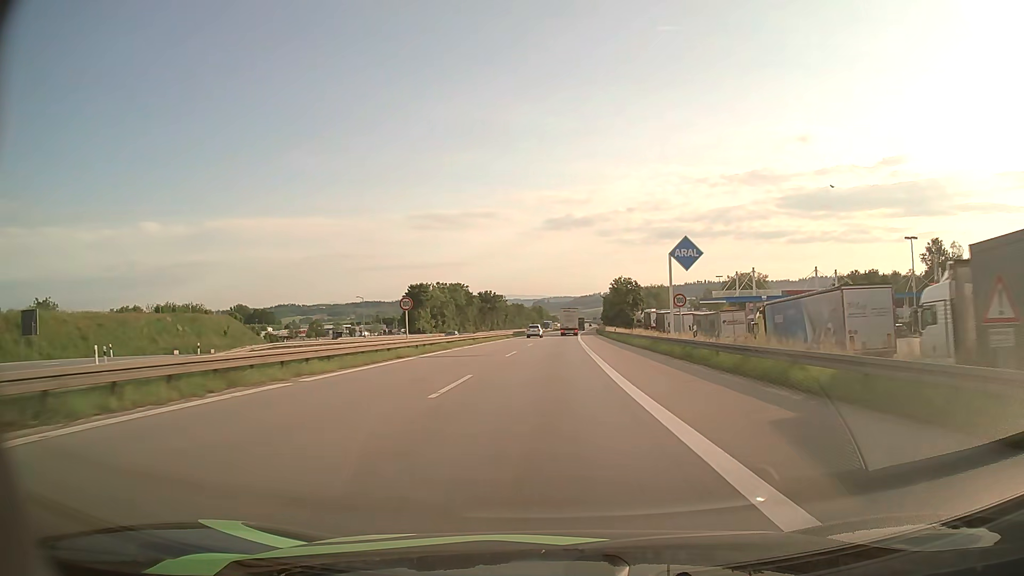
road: motorway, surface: asphalt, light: Day
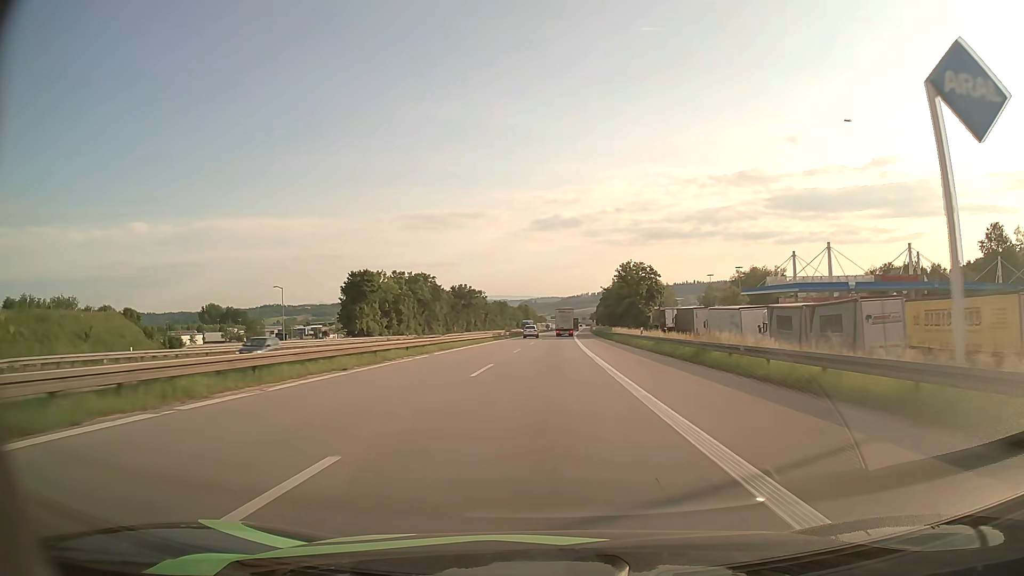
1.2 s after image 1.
(+0.3, +30.0) m; +1°
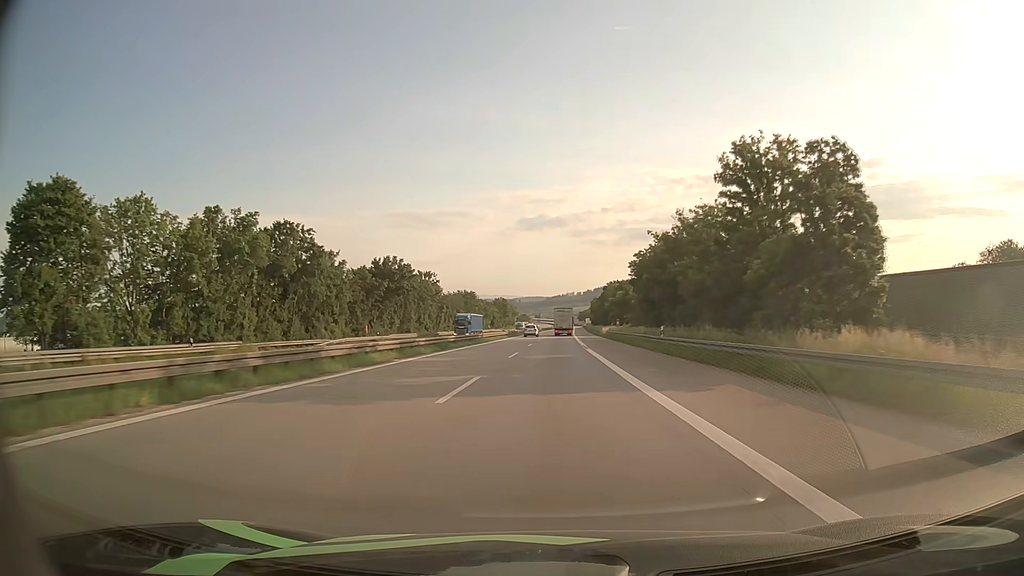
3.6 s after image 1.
(+0.6, +60.7) m; +1°
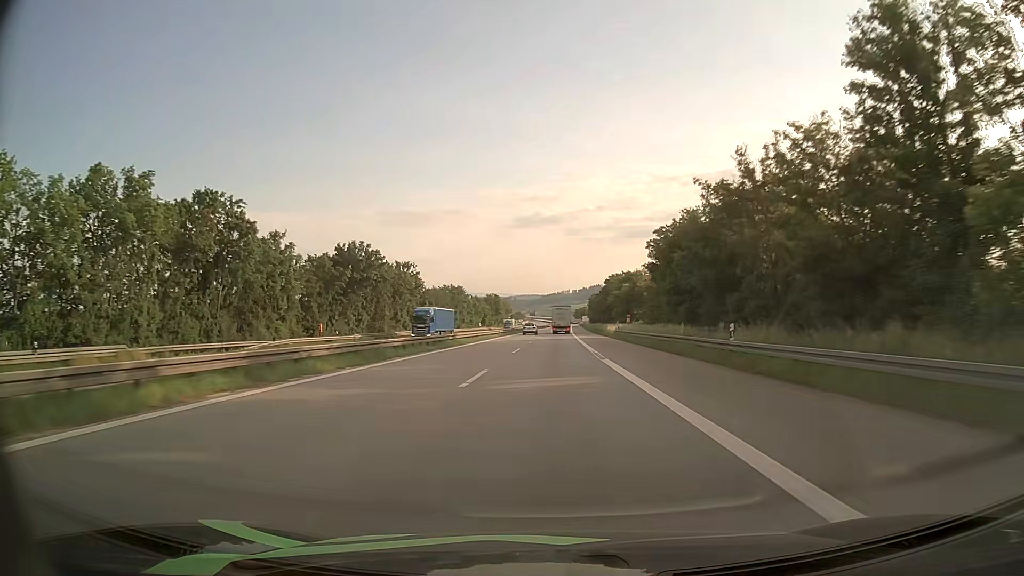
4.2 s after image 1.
(+0.1, +15.3) m; 0°
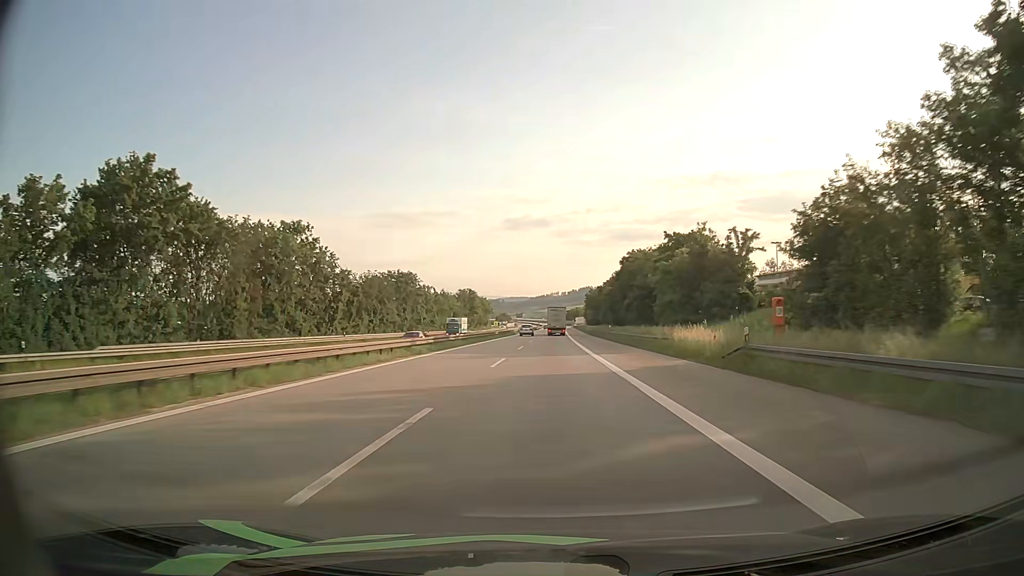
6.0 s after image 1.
(+0.4, +45.9) m; +1°
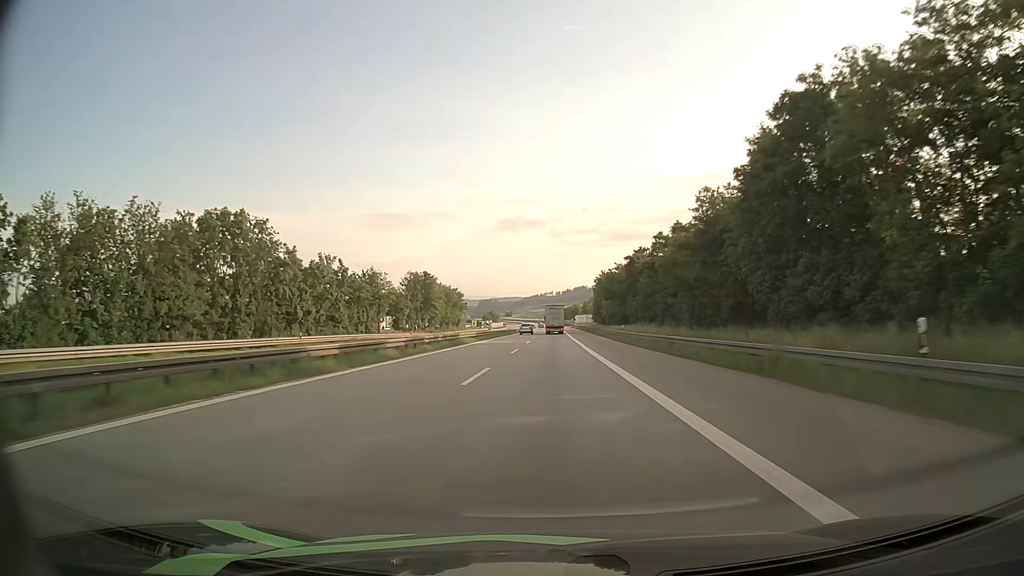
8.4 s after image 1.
(+0.5, +61.3) m; +1°
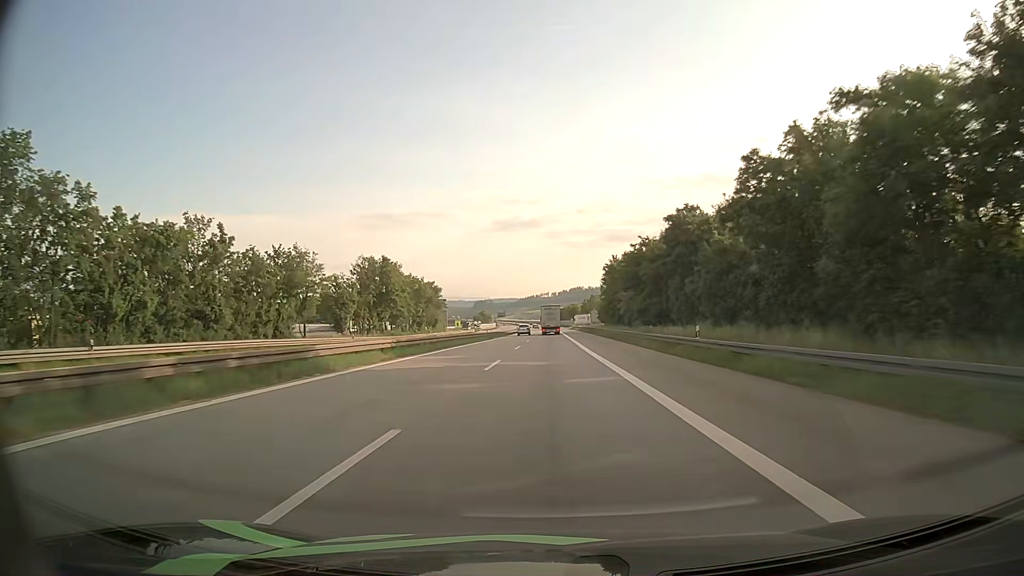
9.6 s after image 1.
(+0.1, +30.7) m; 0°
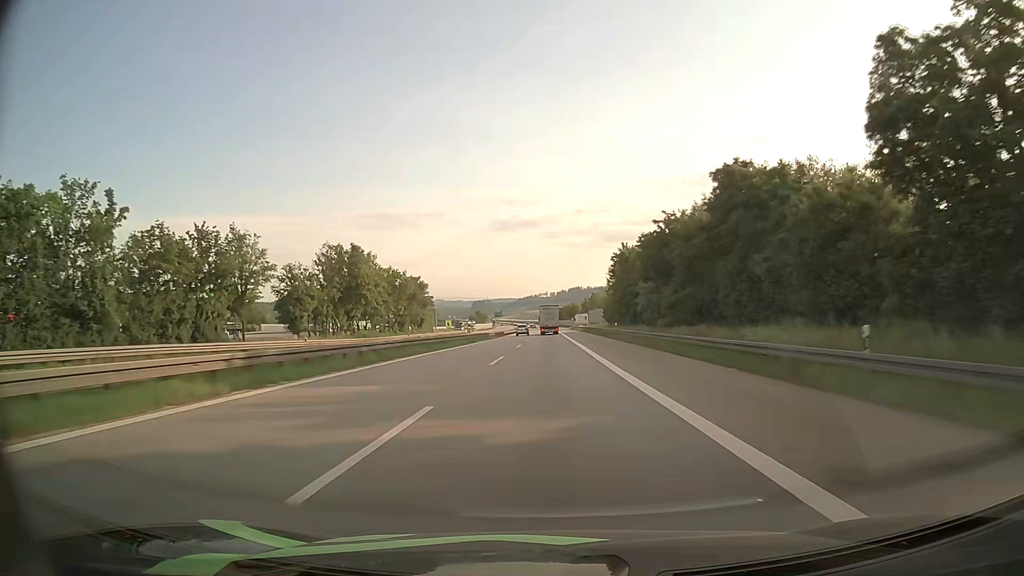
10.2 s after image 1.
(0.0, +15.4) m; 0°
(0, +10) (0, +20) (0, +30) (0, +40) (0, +50) (0, +60) (0, +70) (0, +80) (0, +90) (0, +100) m
